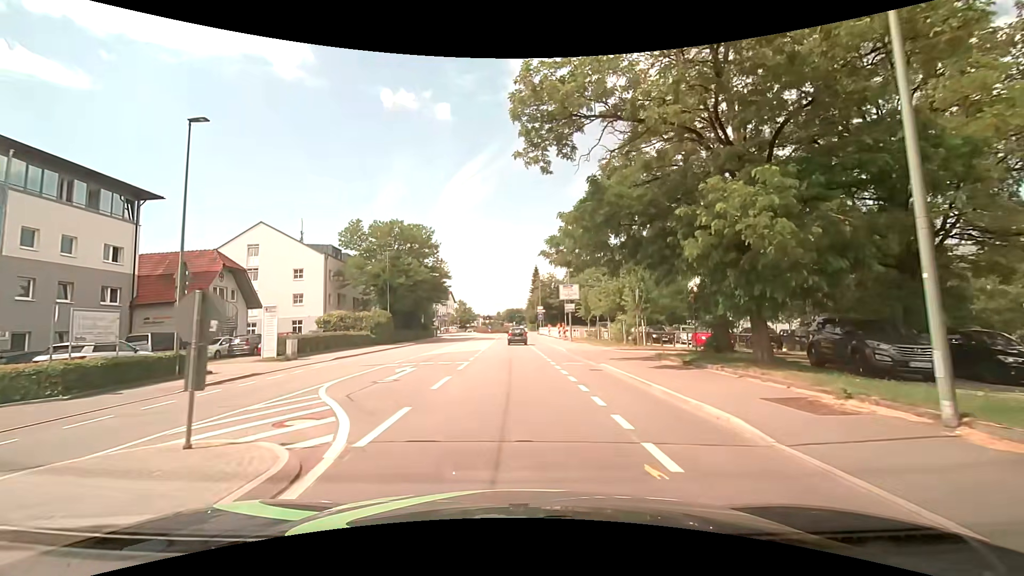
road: tertiary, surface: asphalt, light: Day
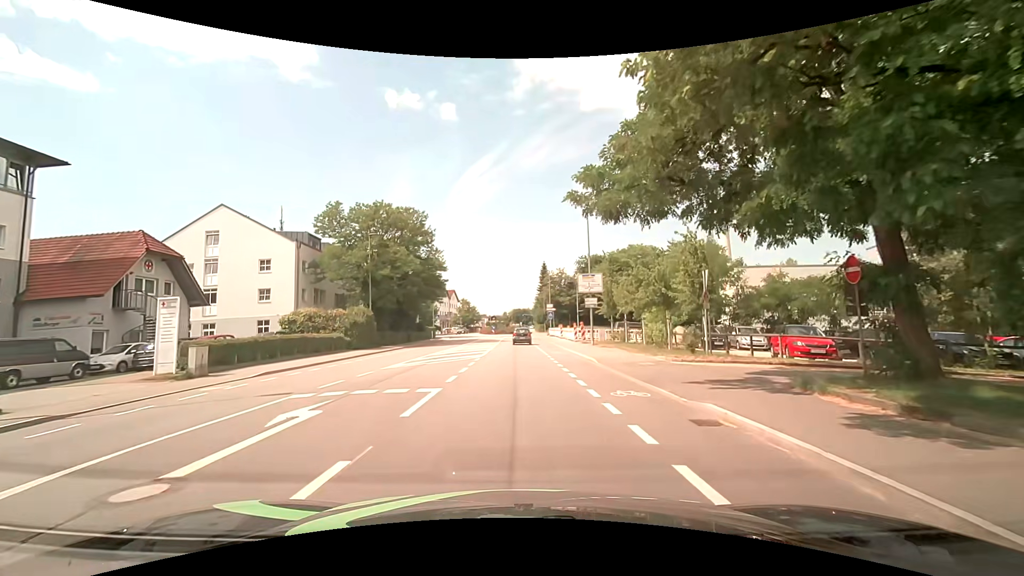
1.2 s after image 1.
(-0.1, +9.0) m; -2°
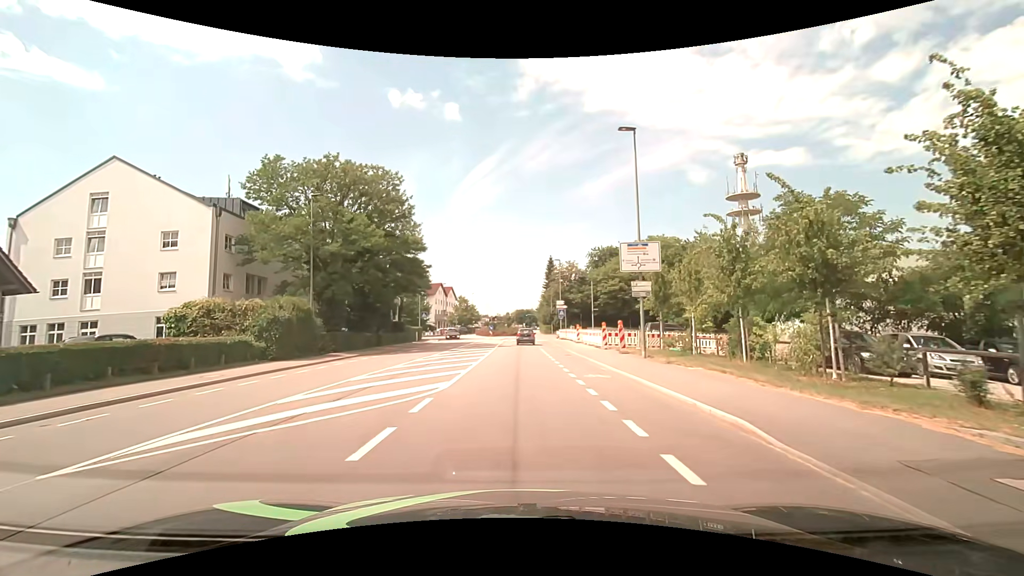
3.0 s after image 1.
(+0.1, +13.5) m; 0°
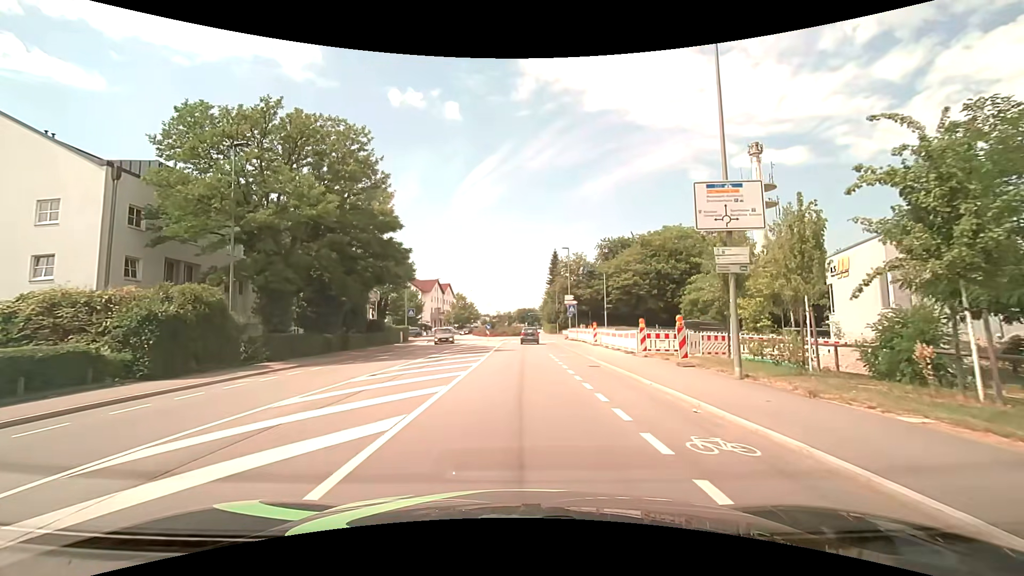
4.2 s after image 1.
(-0.1, +9.0) m; 0°
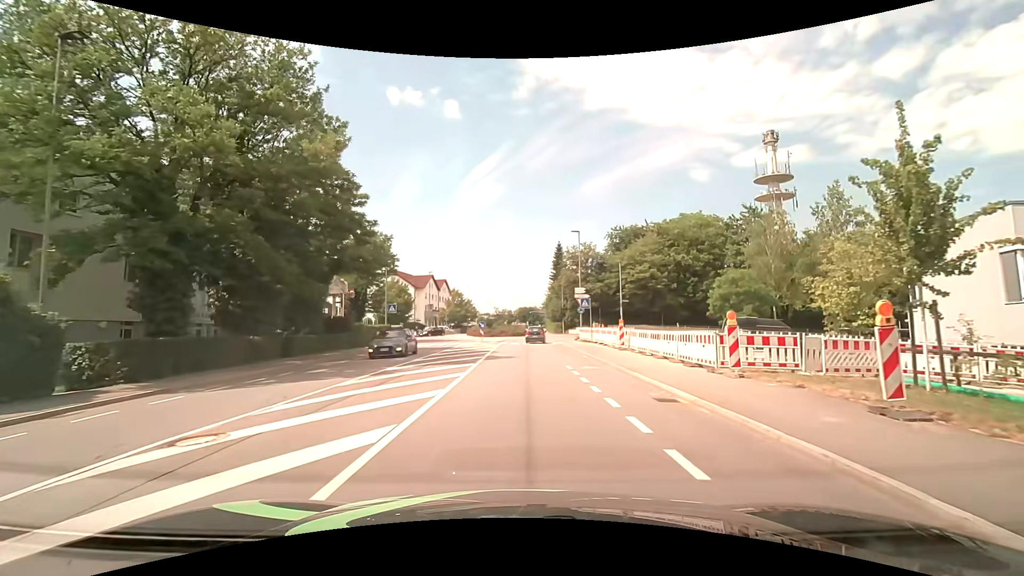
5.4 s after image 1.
(0.0, +9.0) m; 0°
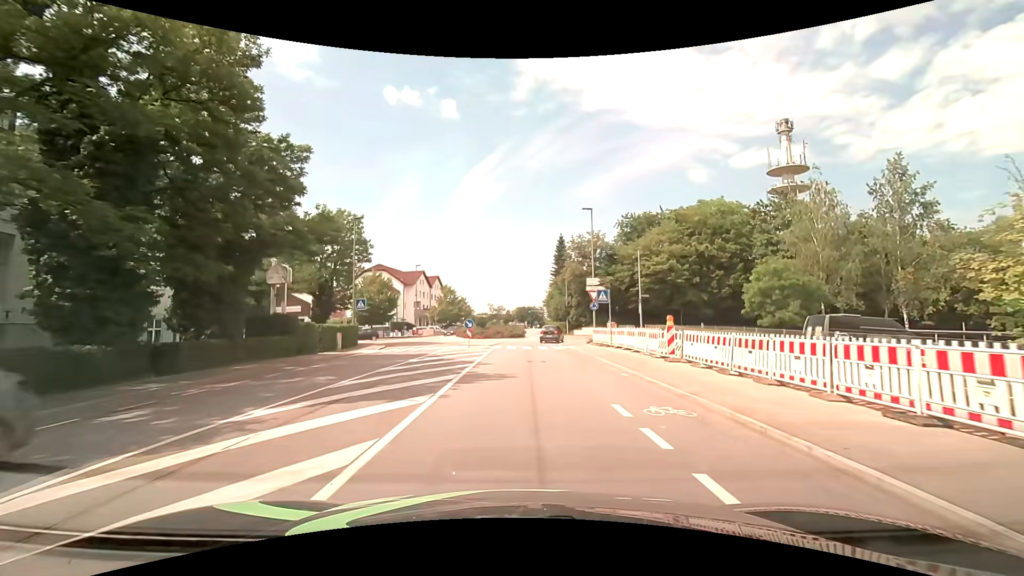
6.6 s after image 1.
(0.0, +9.0) m; 0°
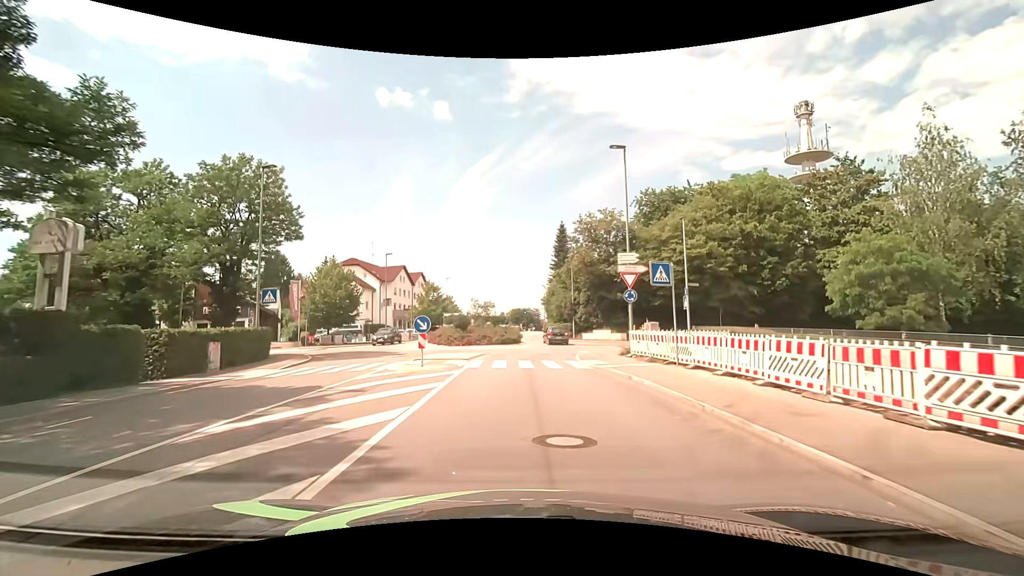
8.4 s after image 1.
(+0.1, +13.5) m; +1°
(0, +10) (0, +20) (+2, +30) (+4, +39) (+2, +49) (-1, +59) (-2, +69) (-2, +79) (-2, +89) (-2, +99) m
